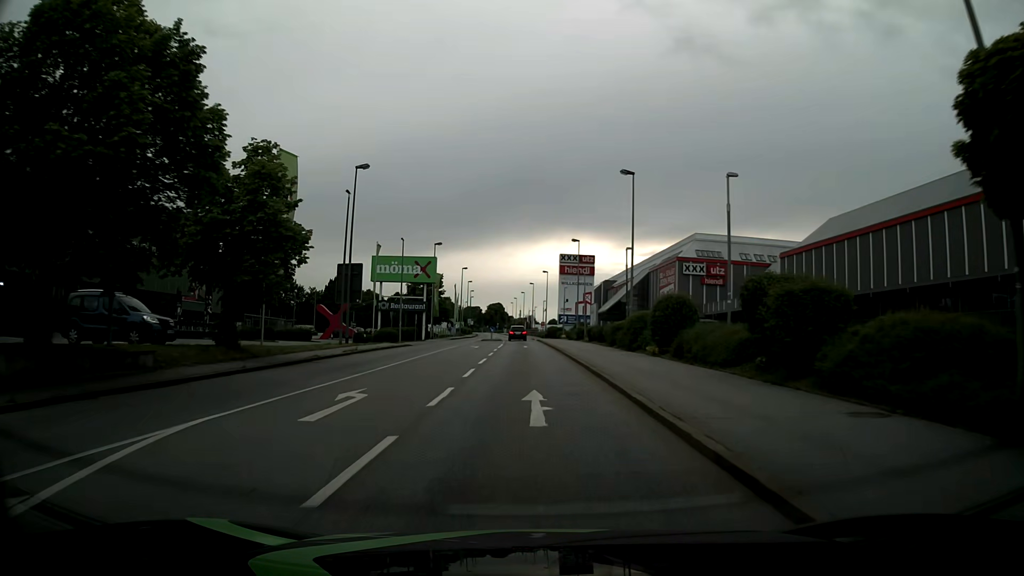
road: tertiary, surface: asphalt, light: Day
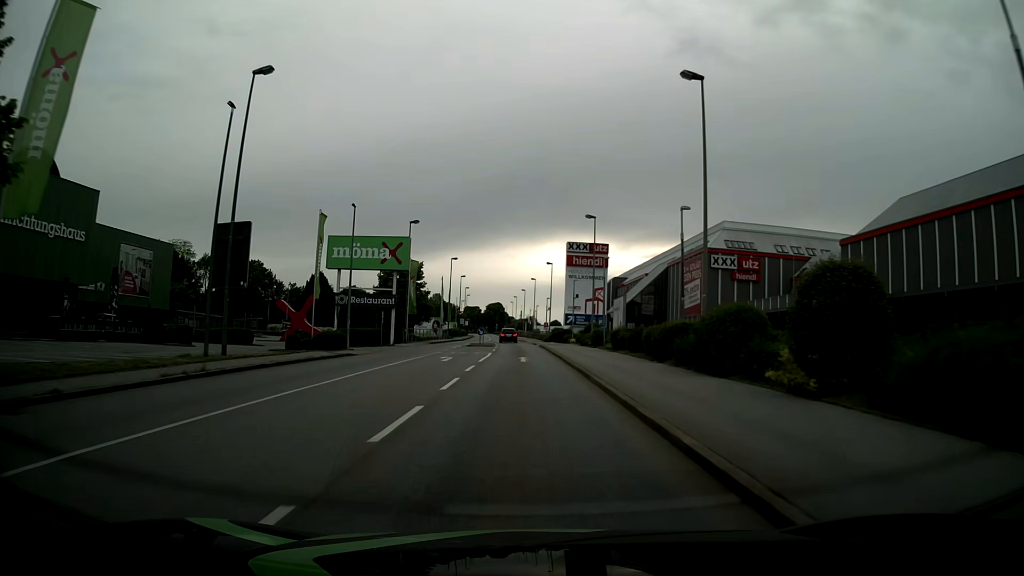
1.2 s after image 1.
(0.0, +15.7) m; 0°
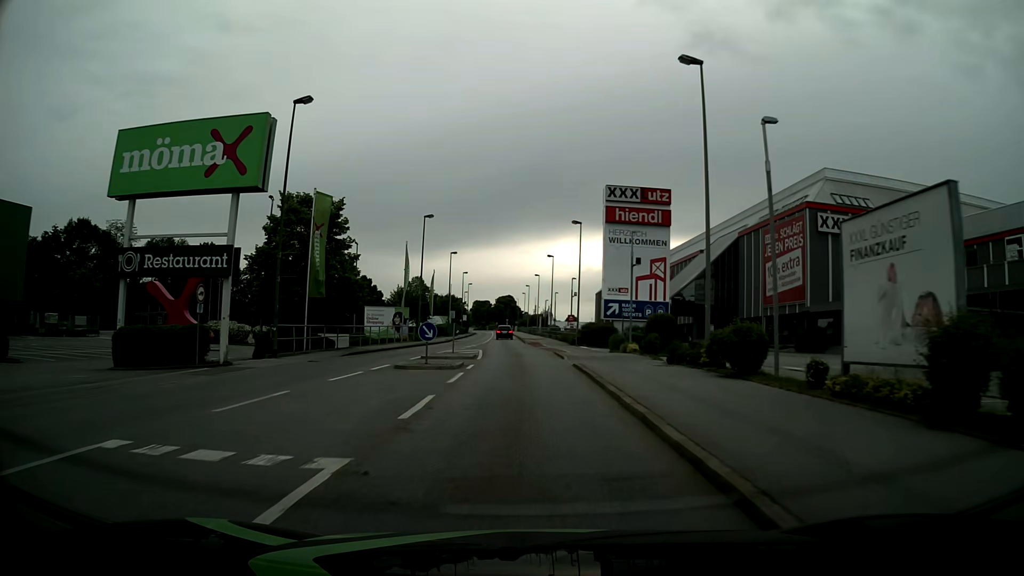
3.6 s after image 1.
(-0.3, +30.9) m; -1°
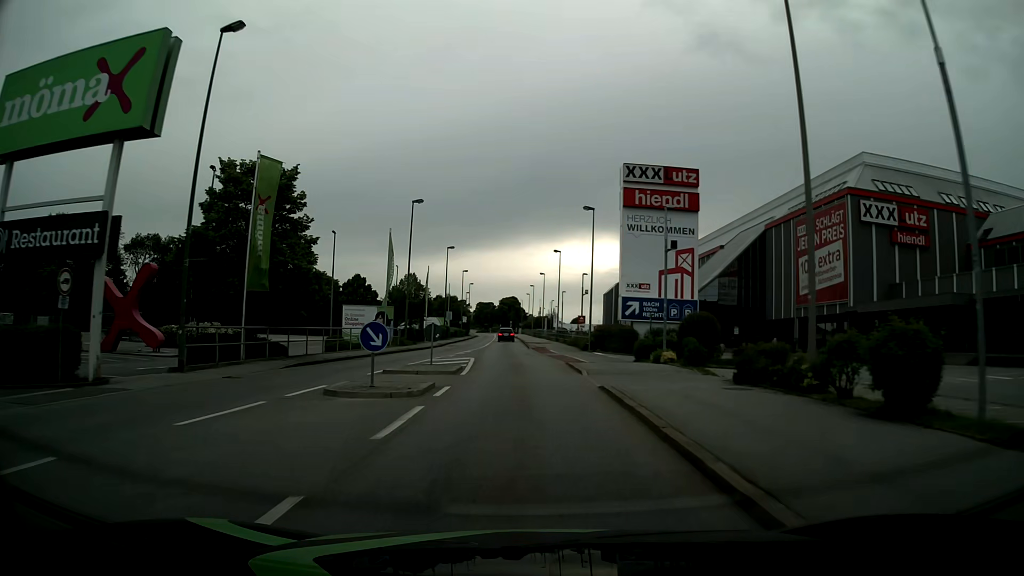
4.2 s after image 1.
(0.0, +7.6) m; 0°
